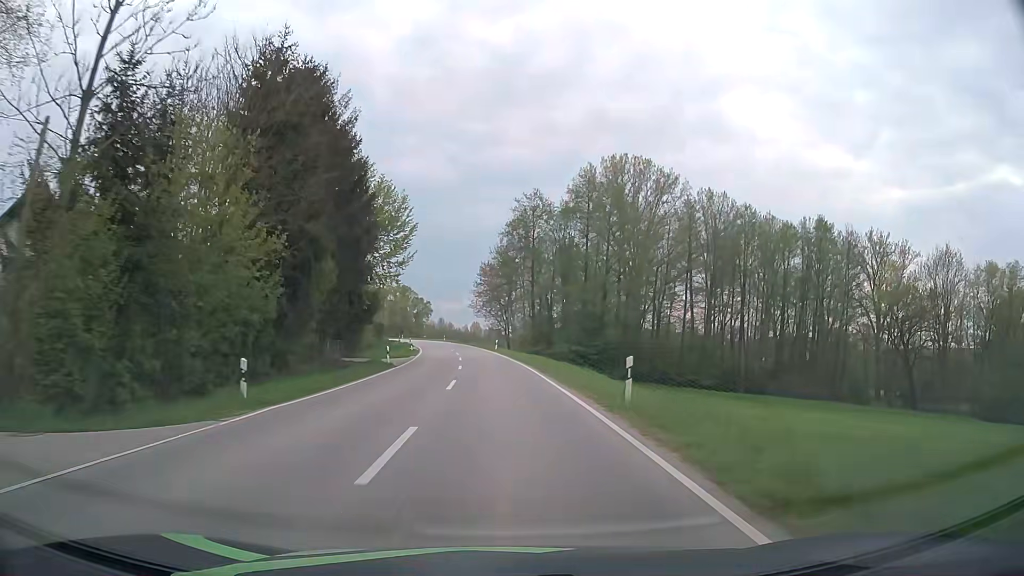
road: secondary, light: Day
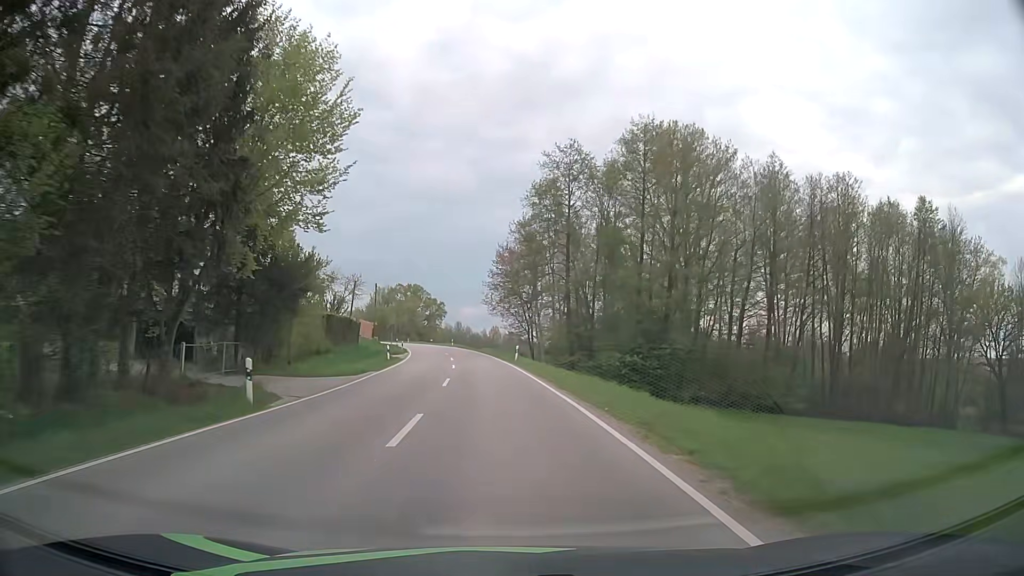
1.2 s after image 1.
(-0.3, +21.7) m; -2°
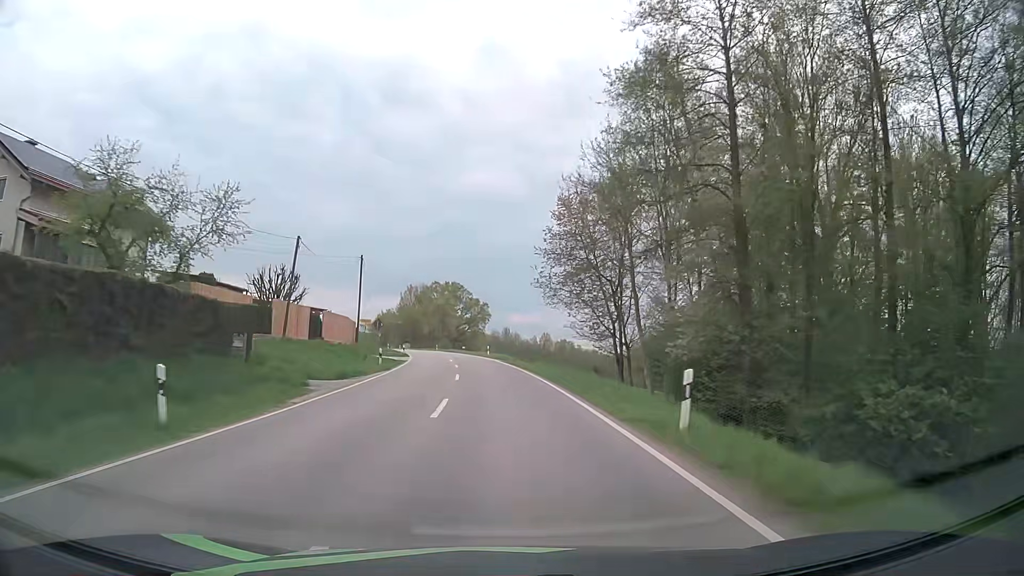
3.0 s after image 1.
(-1.1, +32.5) m; -4°
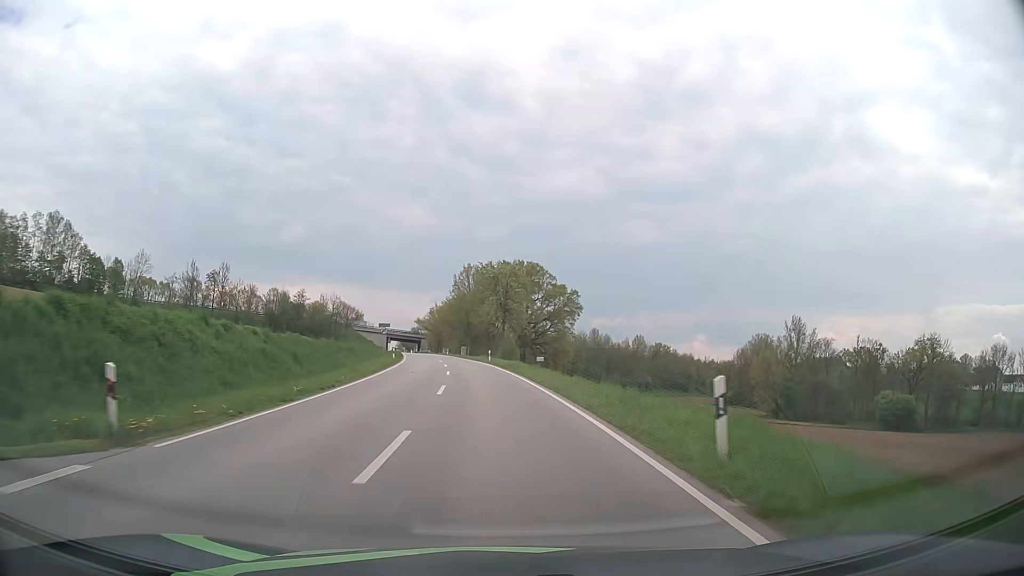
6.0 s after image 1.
(-2.9, +54.1) m; -7°
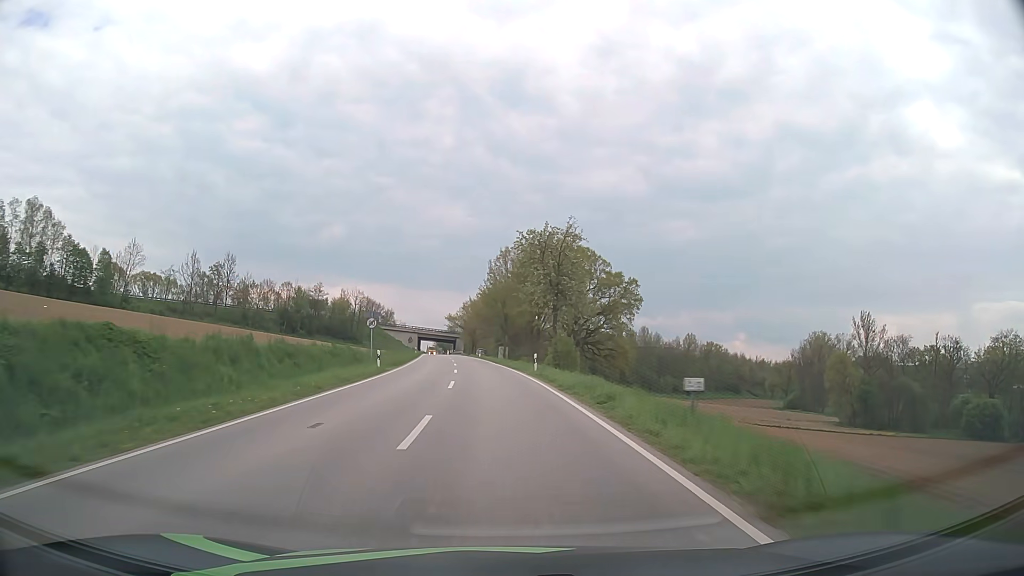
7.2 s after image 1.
(-0.7, +22.0) m; -3°
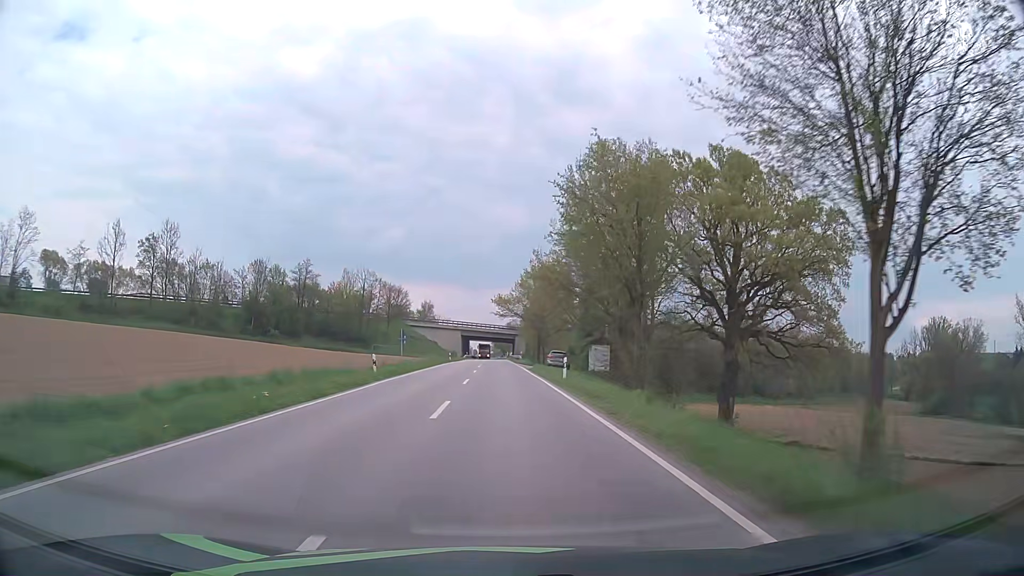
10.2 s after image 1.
(-3.0, +56.3) m; -6°
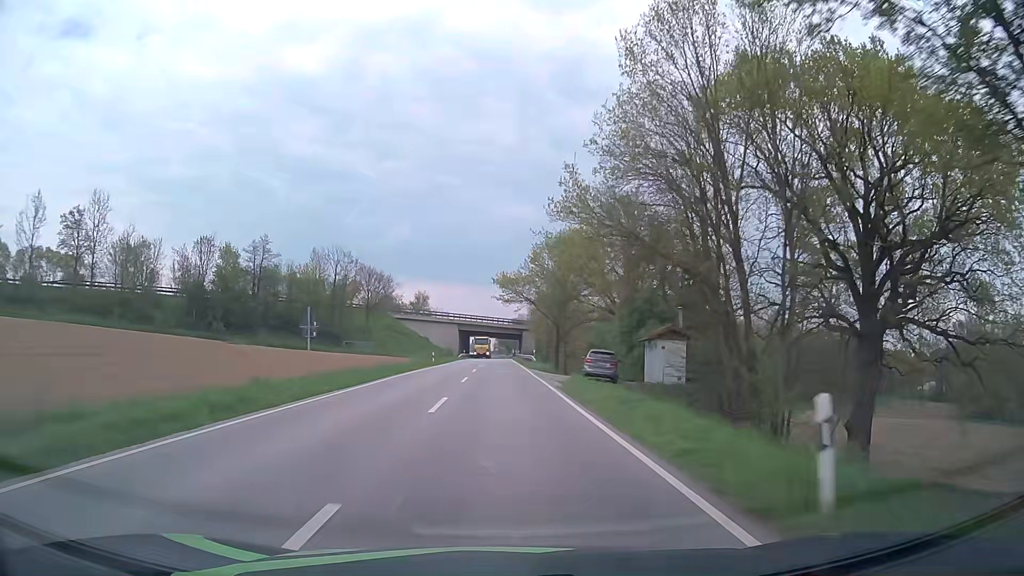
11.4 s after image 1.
(-0.1, +23.2) m; 0°
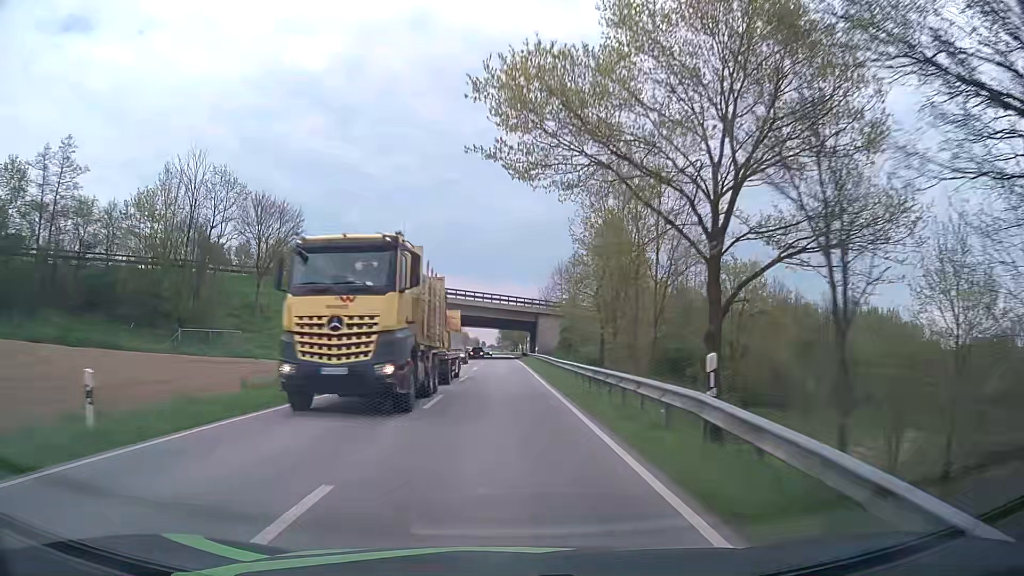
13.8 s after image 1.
(-0.3, +47.6) m; -1°
(0, +10) (0, +20) (0, +30) (0, +40) (0, +50) (0, +60) (0, +70) (0, +80) (0, +90) (0, +100) m
